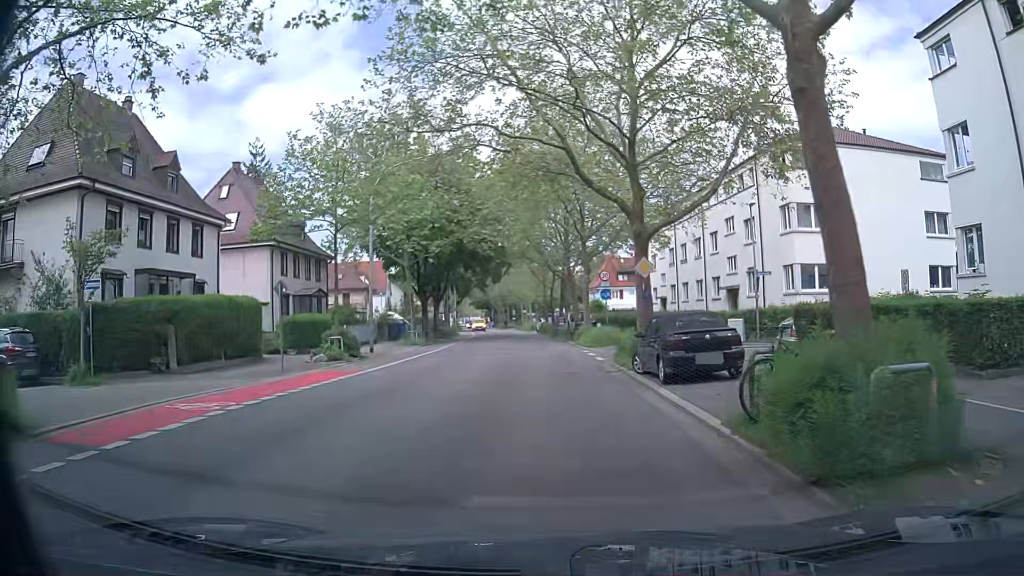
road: secondary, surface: asphalt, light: Day
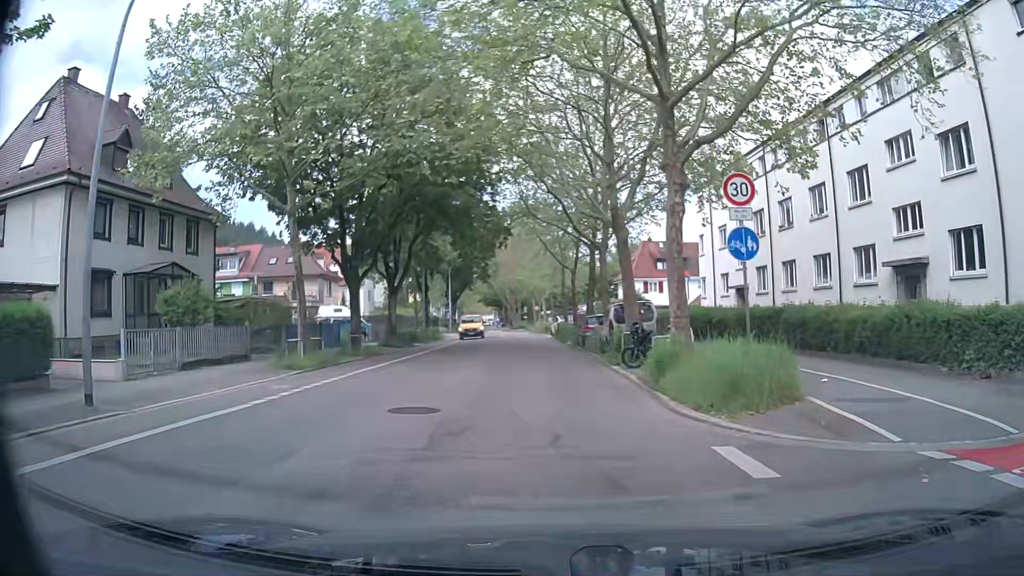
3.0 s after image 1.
(-0.3, +22.5) m; -2°
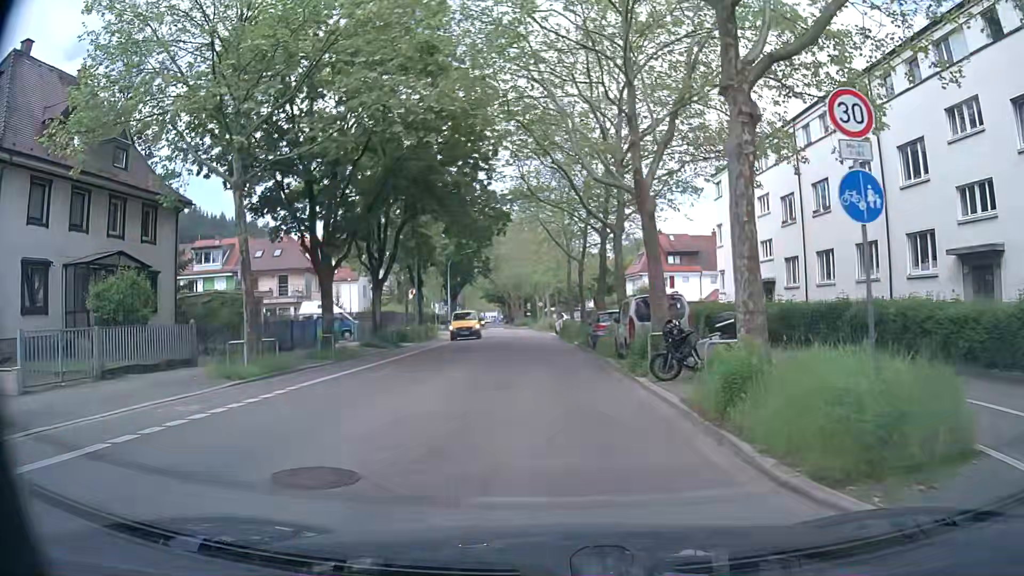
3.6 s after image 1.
(0.0, +4.5) m; 0°
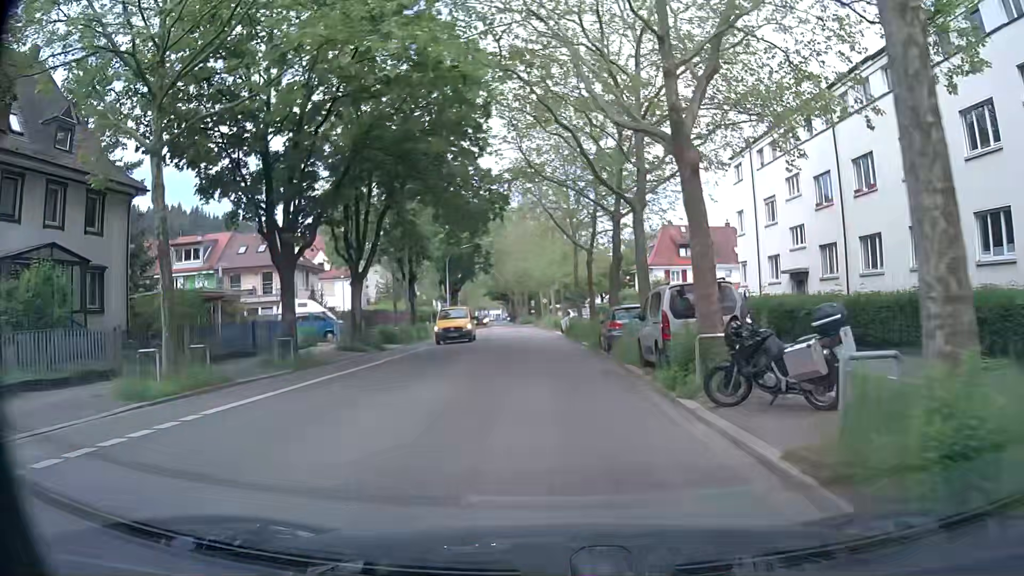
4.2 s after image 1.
(0.0, +4.5) m; -1°
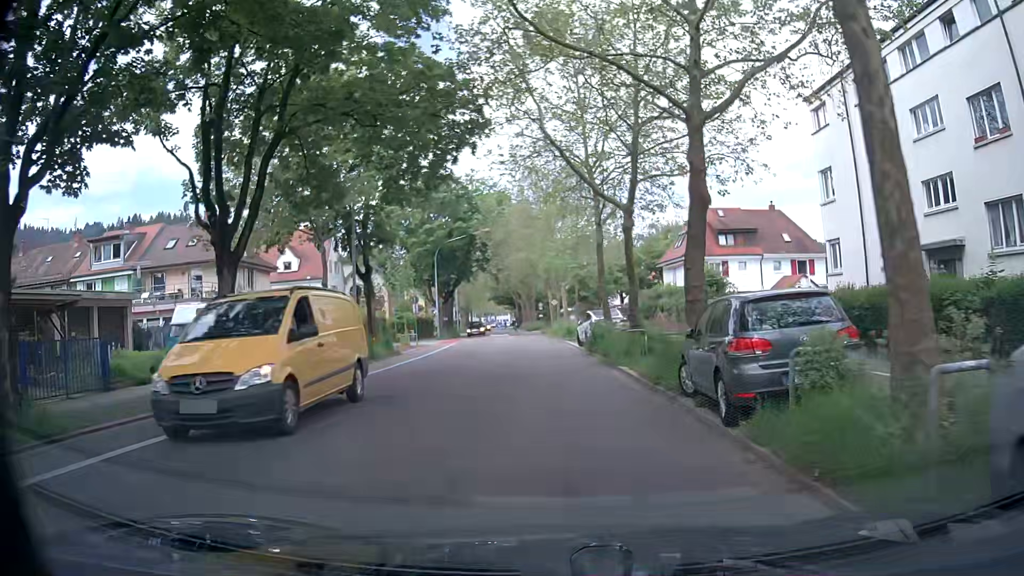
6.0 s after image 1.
(-0.1, +13.5) m; -1°
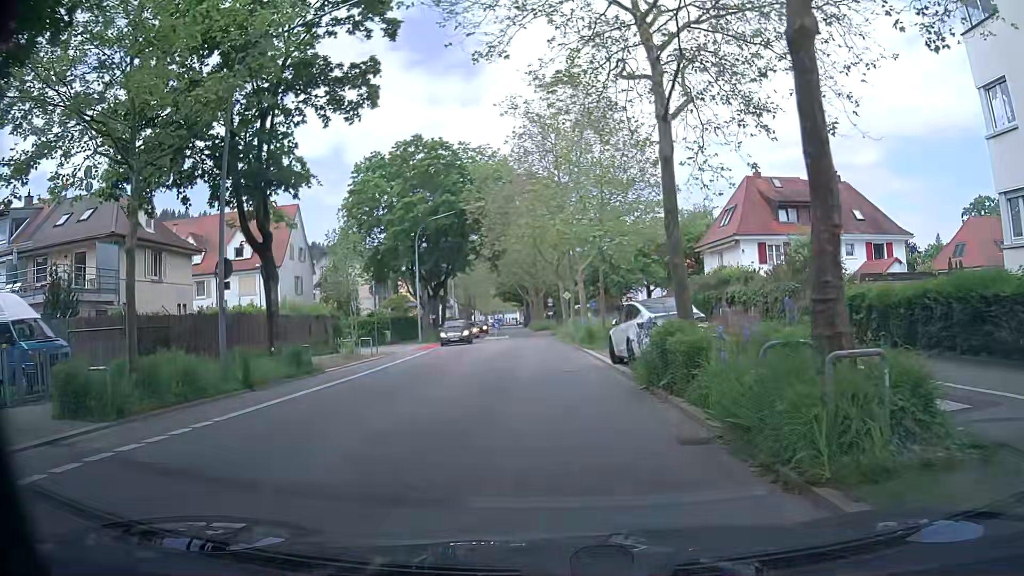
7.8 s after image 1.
(0.0, +13.5) m; +2°
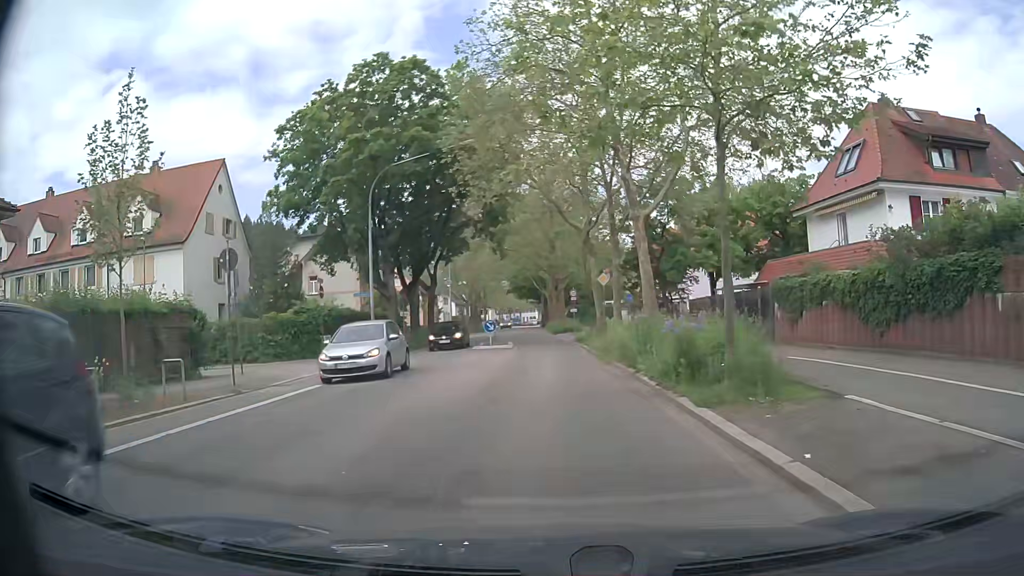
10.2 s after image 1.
(-0.9, +18.0) m; -4°
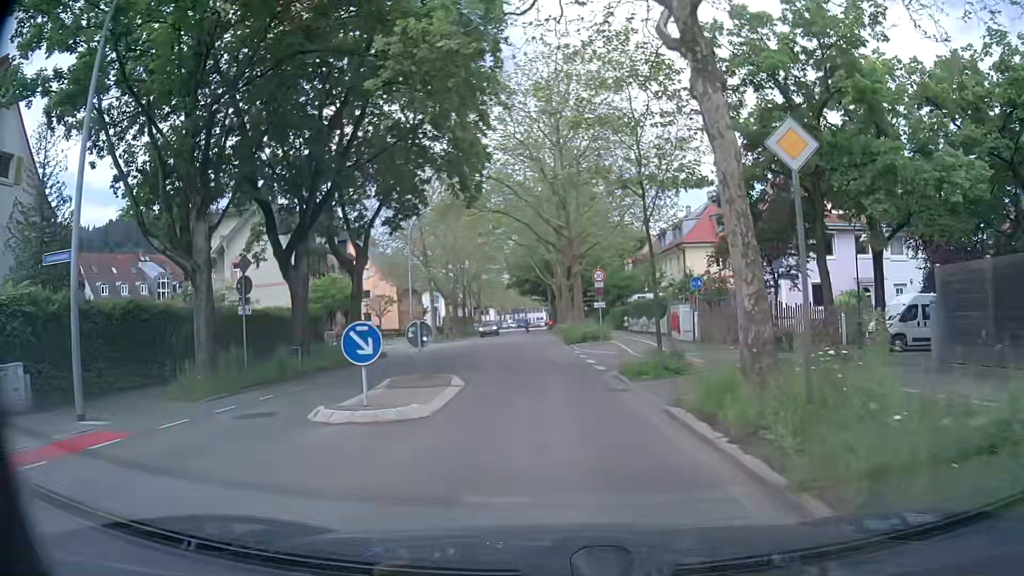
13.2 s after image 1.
(+0.1, +22.4) m; -1°
(0, +10) (0, +20) (-1, +30) (-1, +40) (-1, +50) (-1, +60) (-1, +70) (-2, +80) (-2, +90) (-2, +100) m
